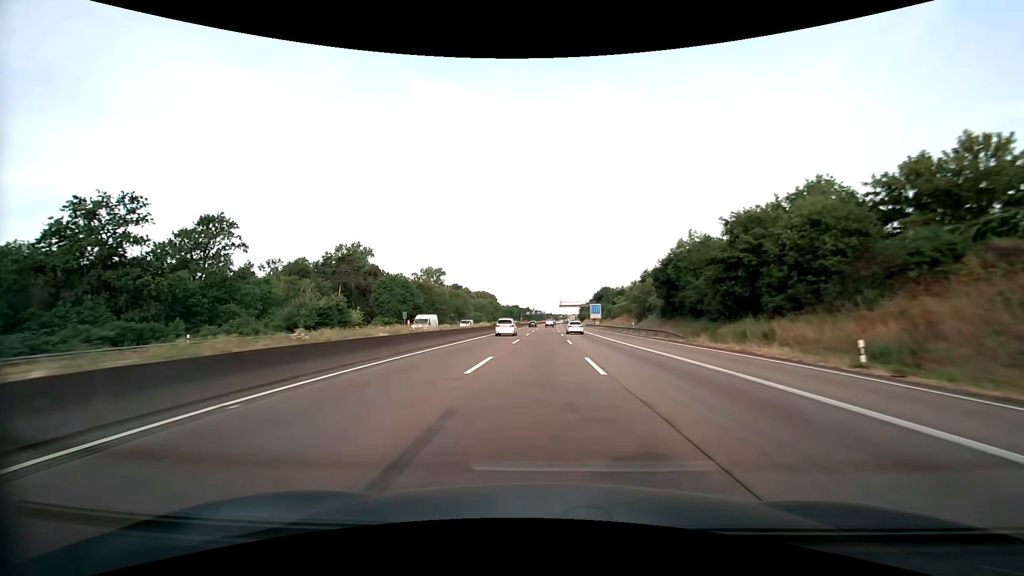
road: motorway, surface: asphalt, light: Day
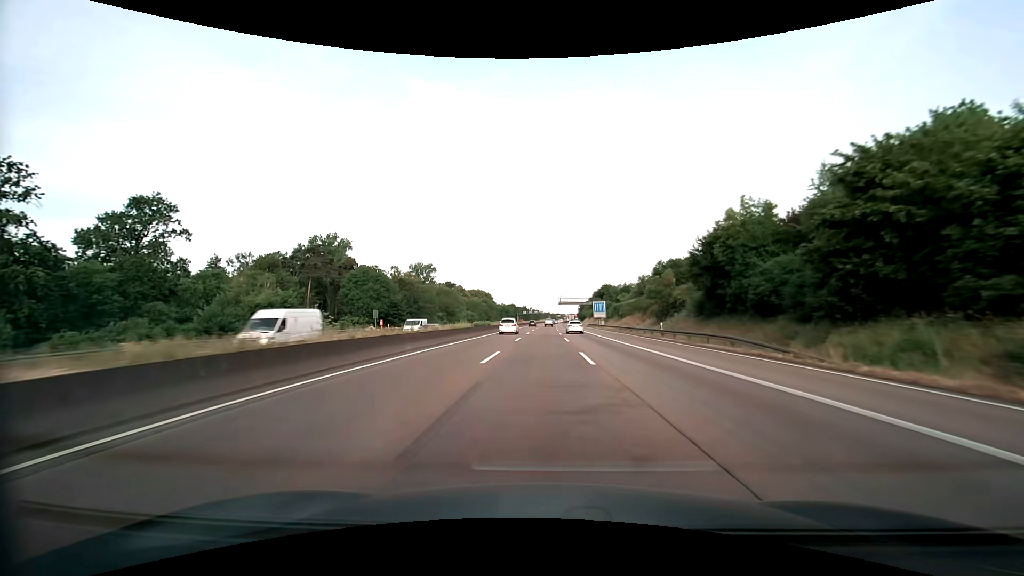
(+0.1, +14.8) m; 0°
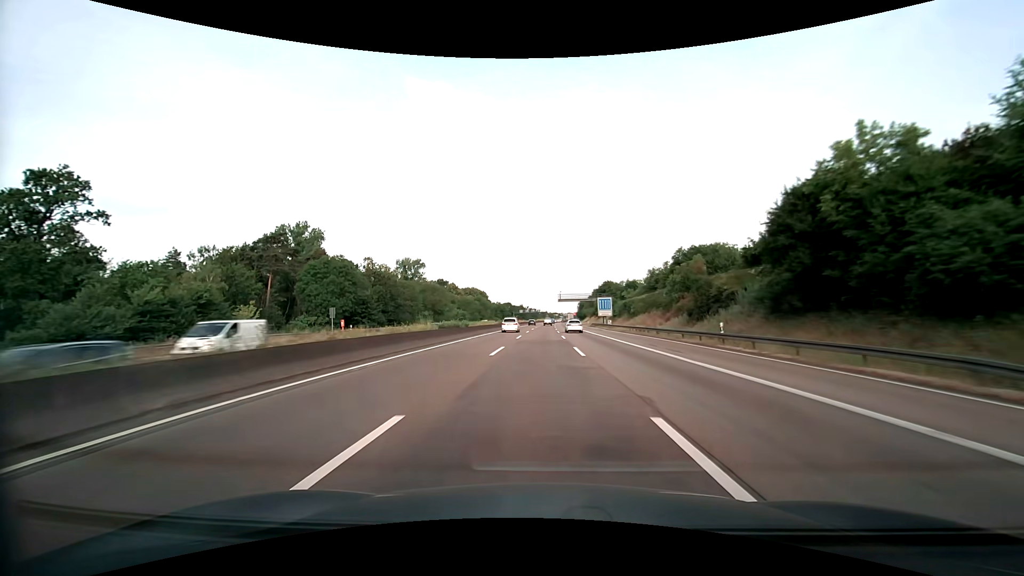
(+0.1, +14.8) m; 0°
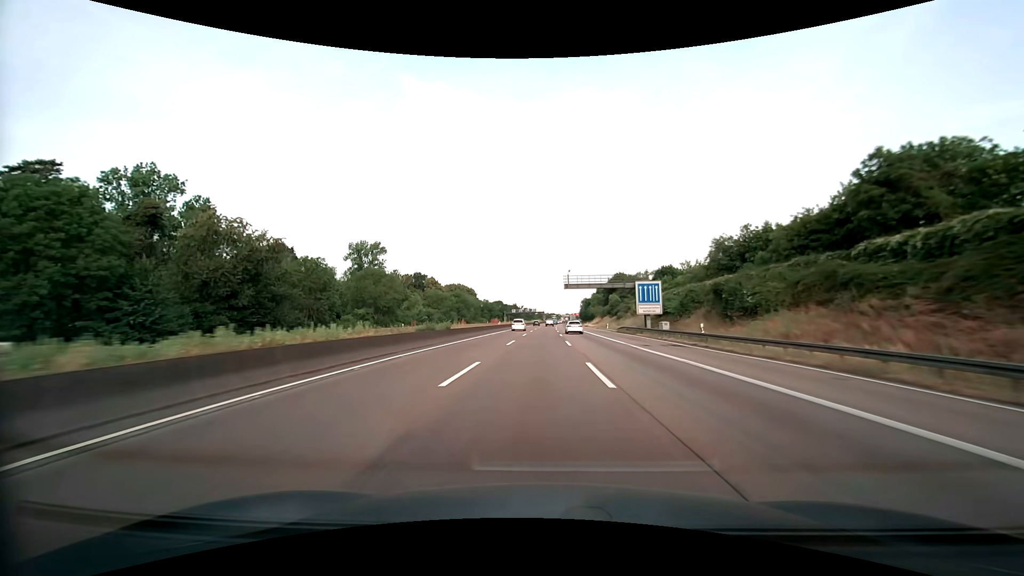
(+0.2, +44.7) m; 0°
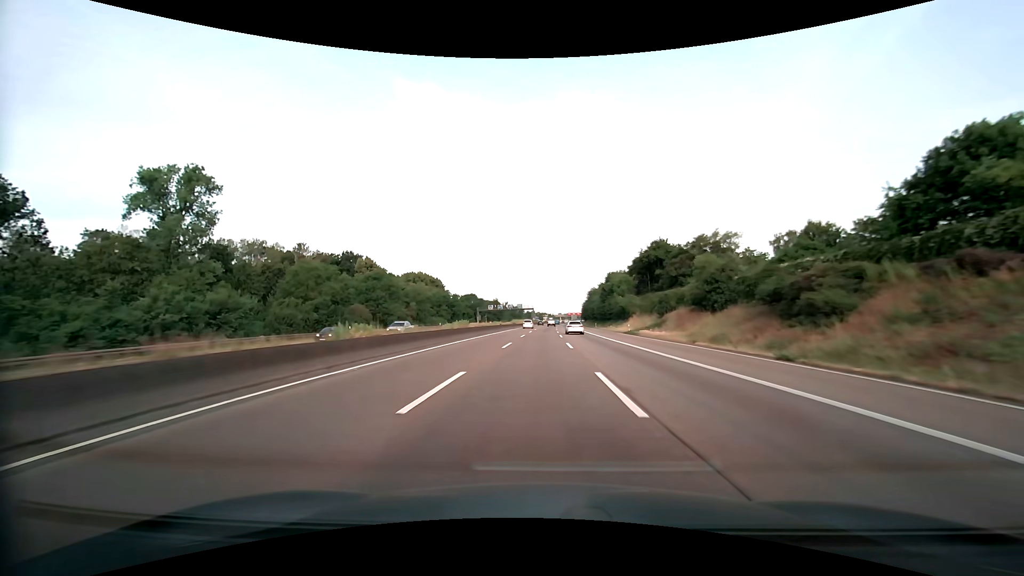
(+0.6, +75.1) m; +1°
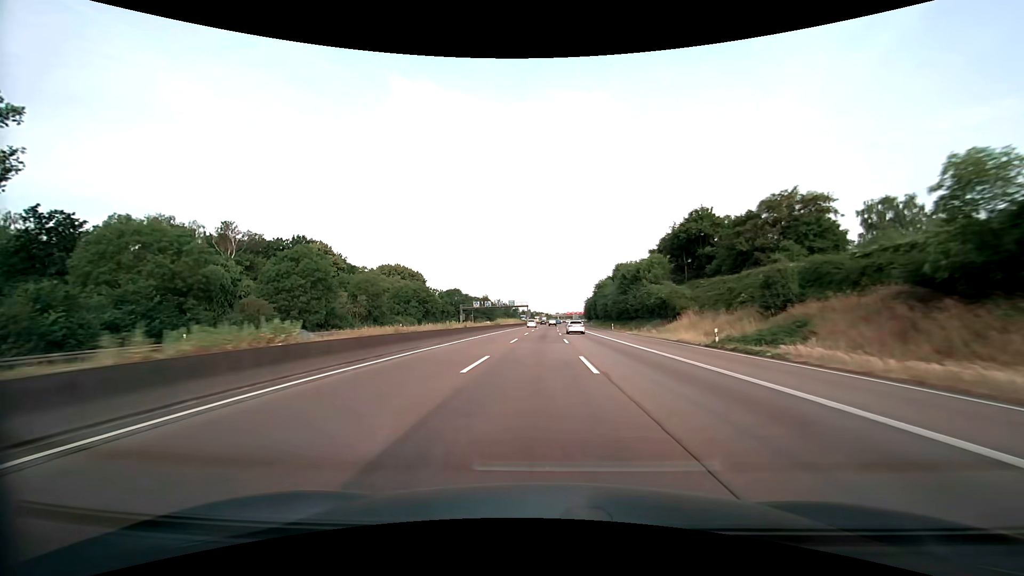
(+0.1, +30.2) m; 0°
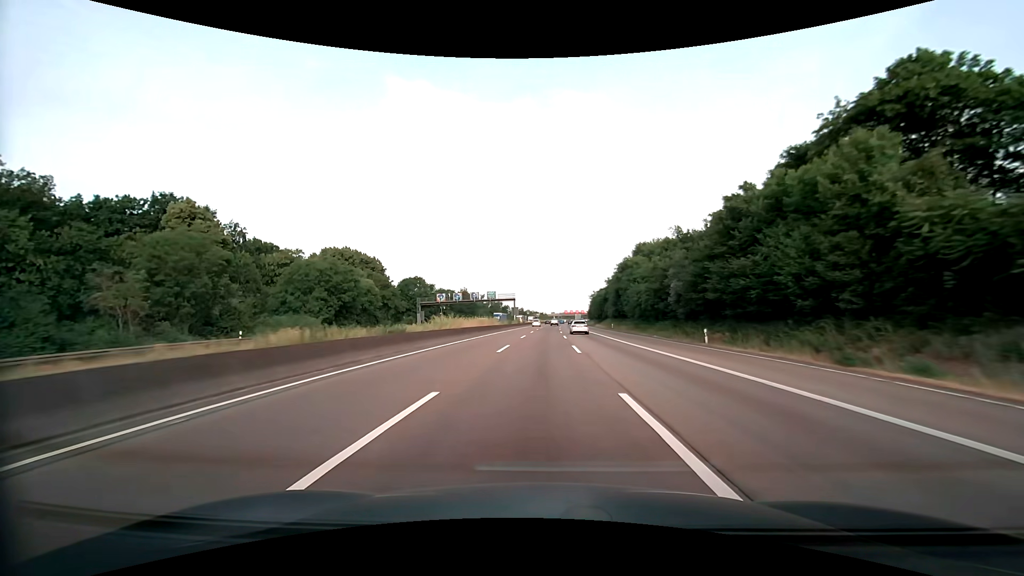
(+0.1, +45.5) m; 0°
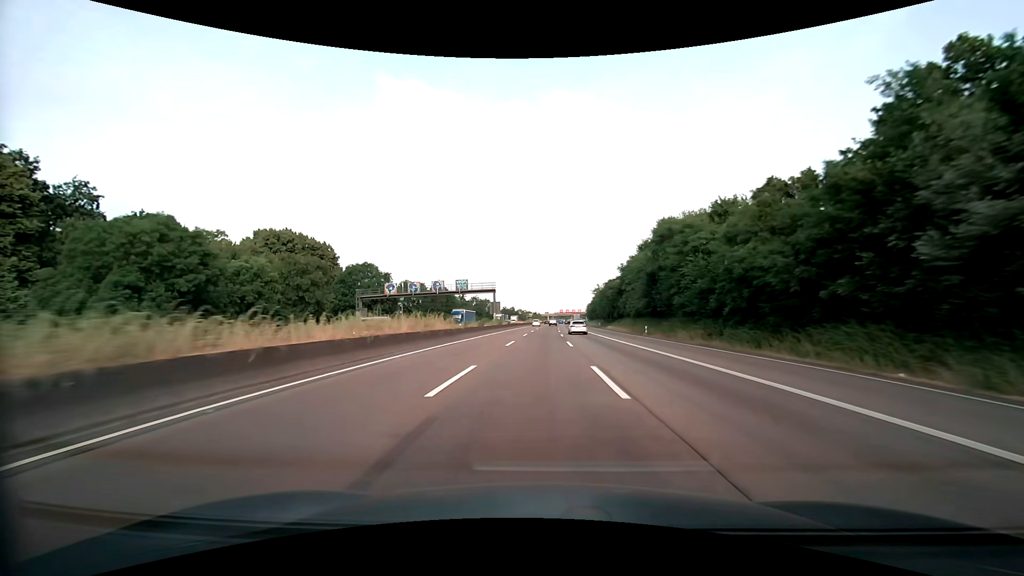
(+0.2, +30.5) m; +1°
(0, +10) (0, +20) (0, +30) (0, +40) (0, +50) (+1, +60) (+1, +70) (+1, +80) (+1, +90) (+1, +100) m
